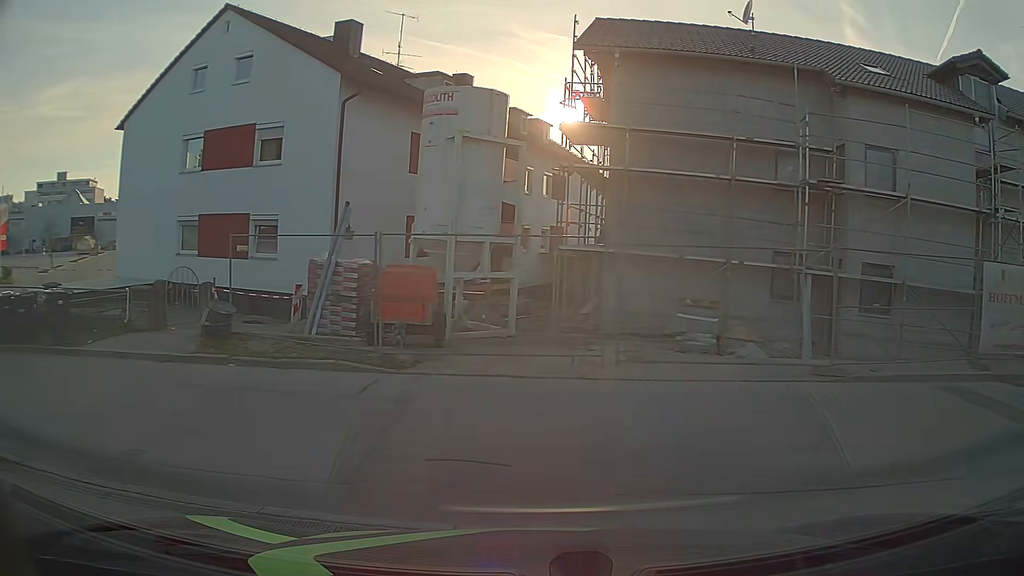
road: service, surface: asphalt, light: Day
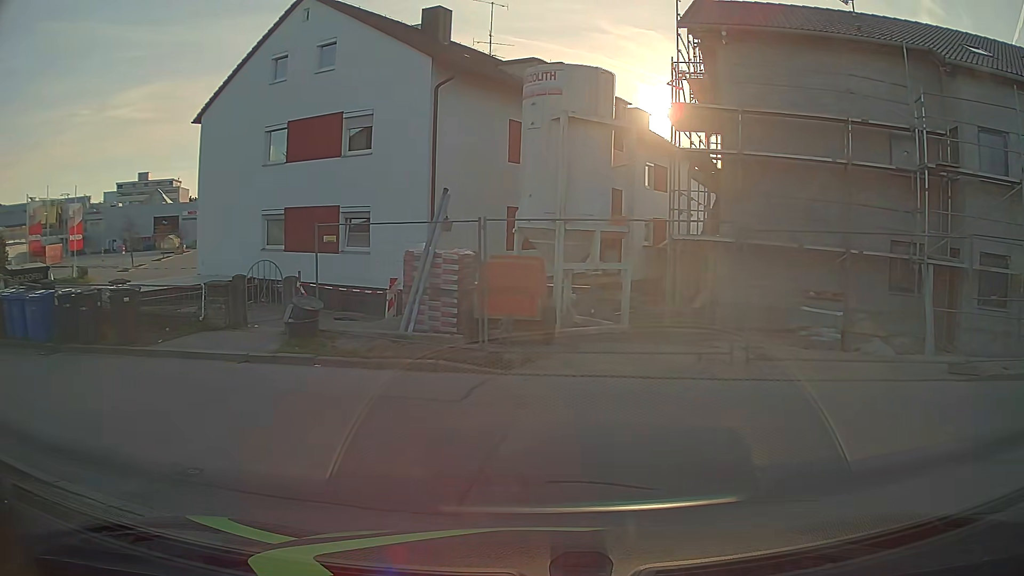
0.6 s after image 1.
(-0.1, +1.0) m; -9°
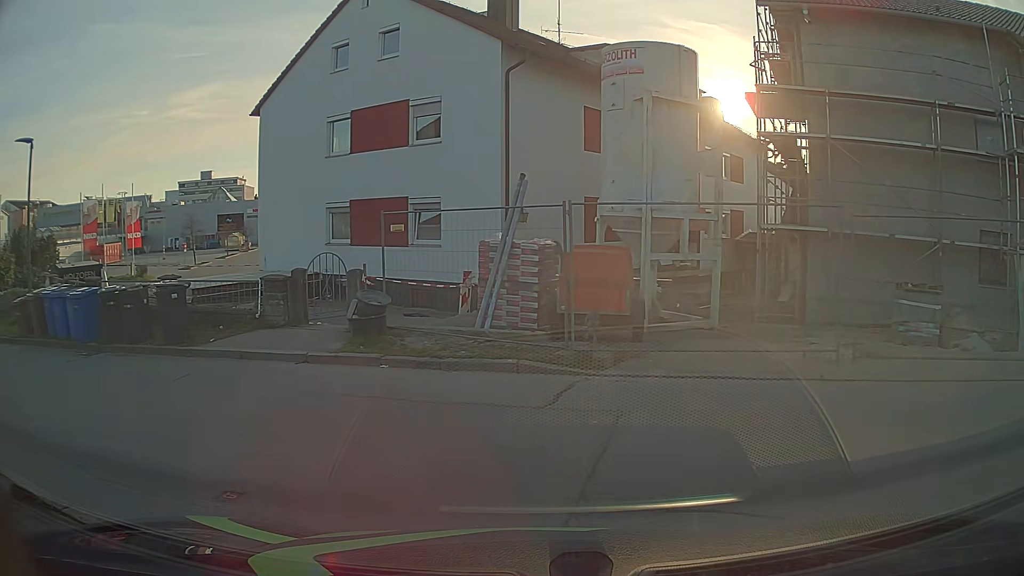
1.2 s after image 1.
(0.0, +0.9) m; -6°
